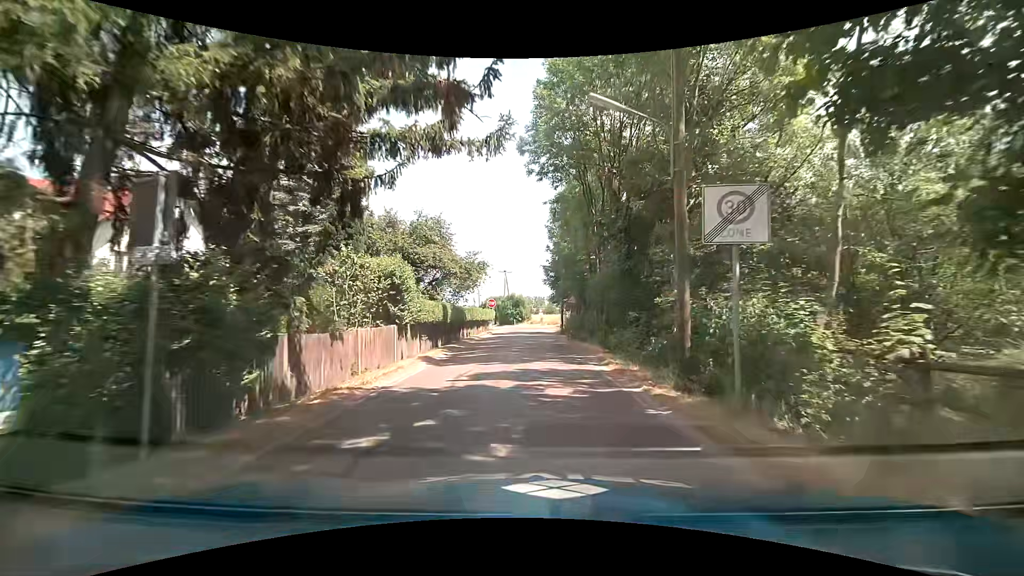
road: unclassified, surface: asphalt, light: Day
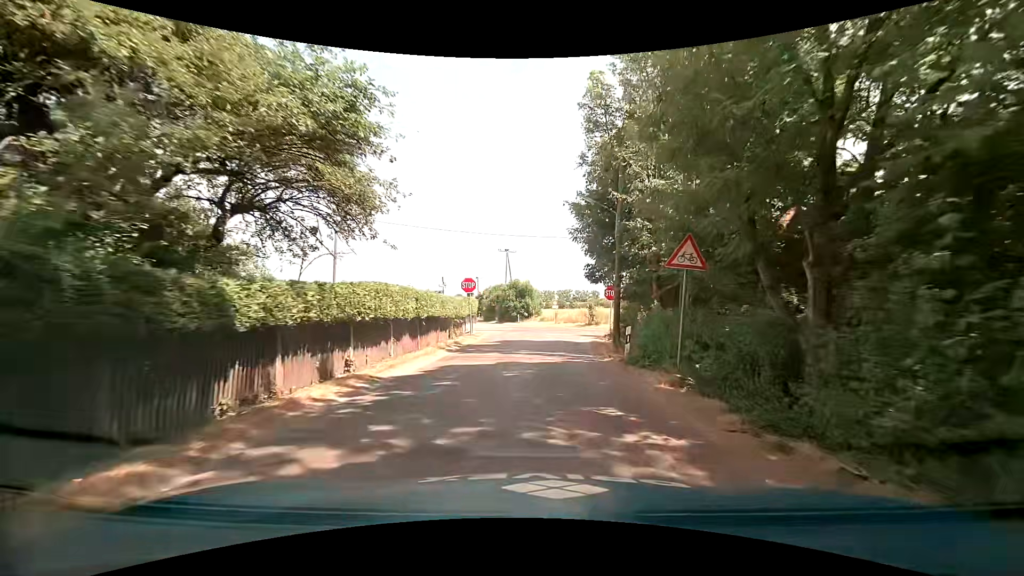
(-0.6, +24.4) m; -1°
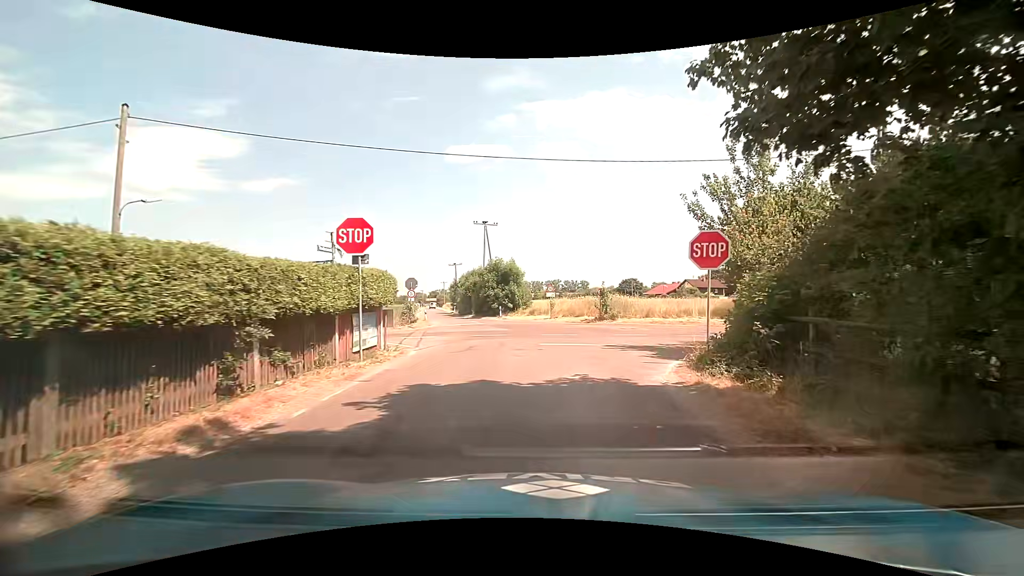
(-0.3, +16.6) m; -1°
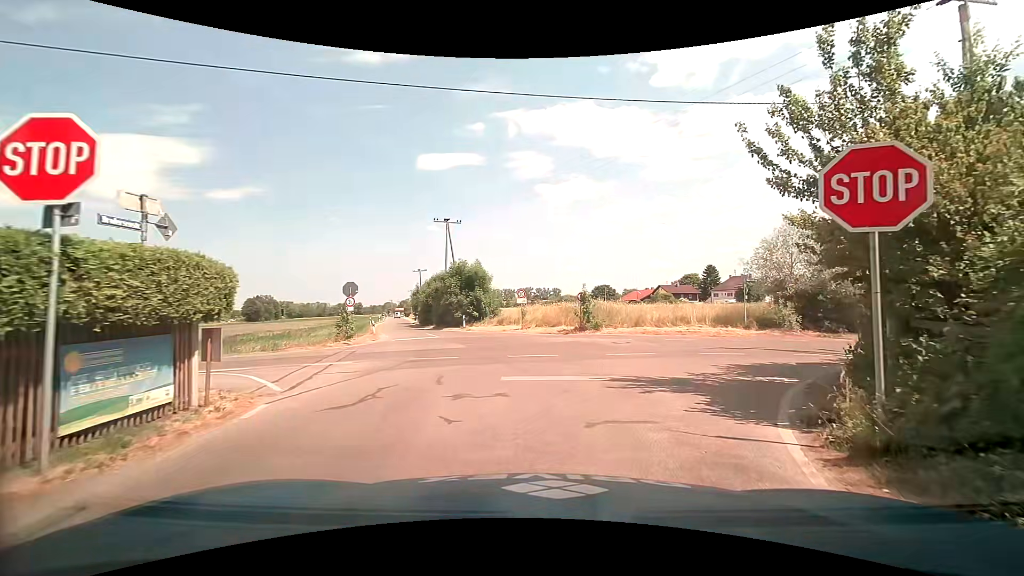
(+0.2, +6.3) m; +4°
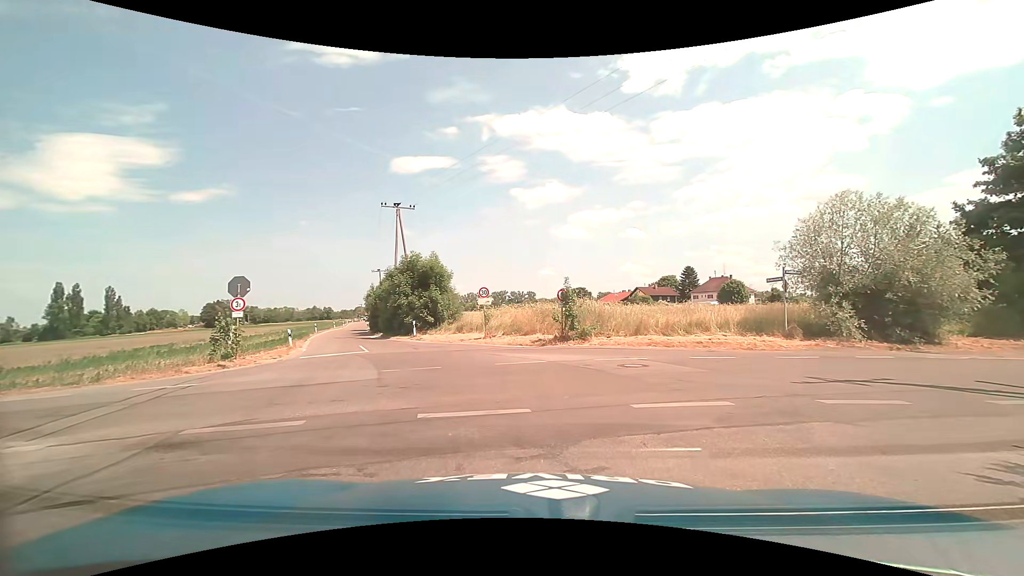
(+0.4, +7.9) m; +4°
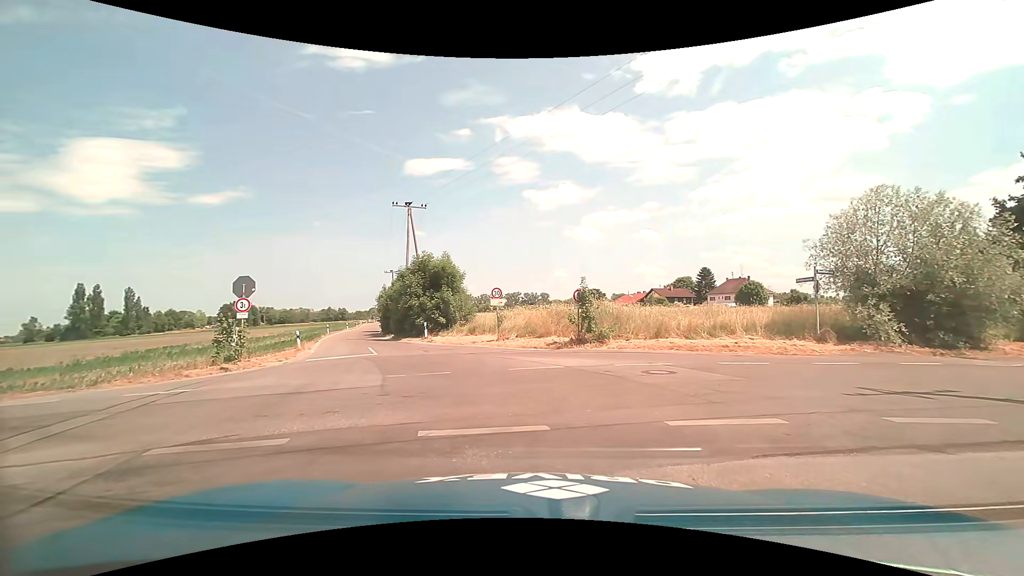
(0.0, +1.0) m; -1°
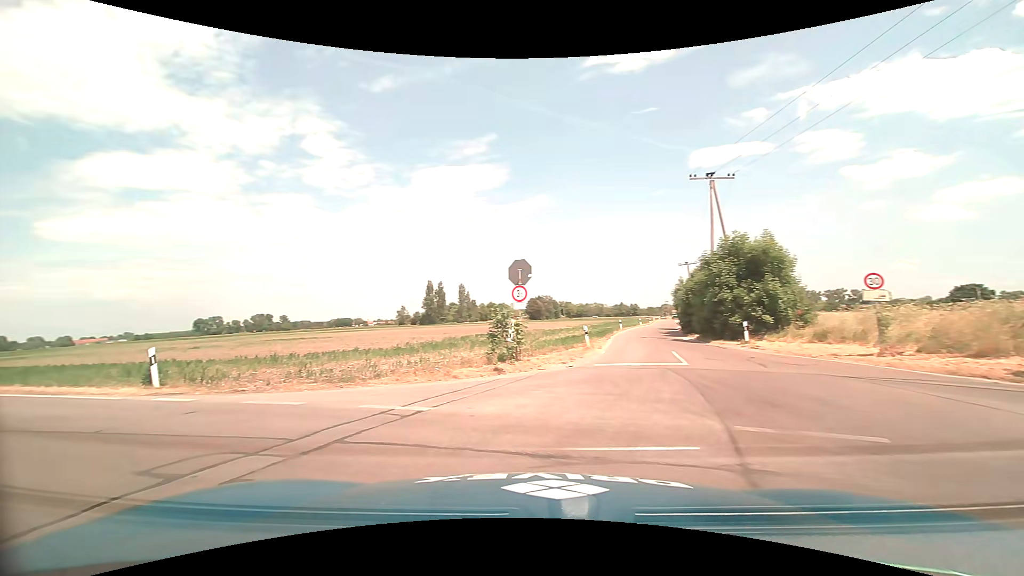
(-1.3, +6.2) m; -33°
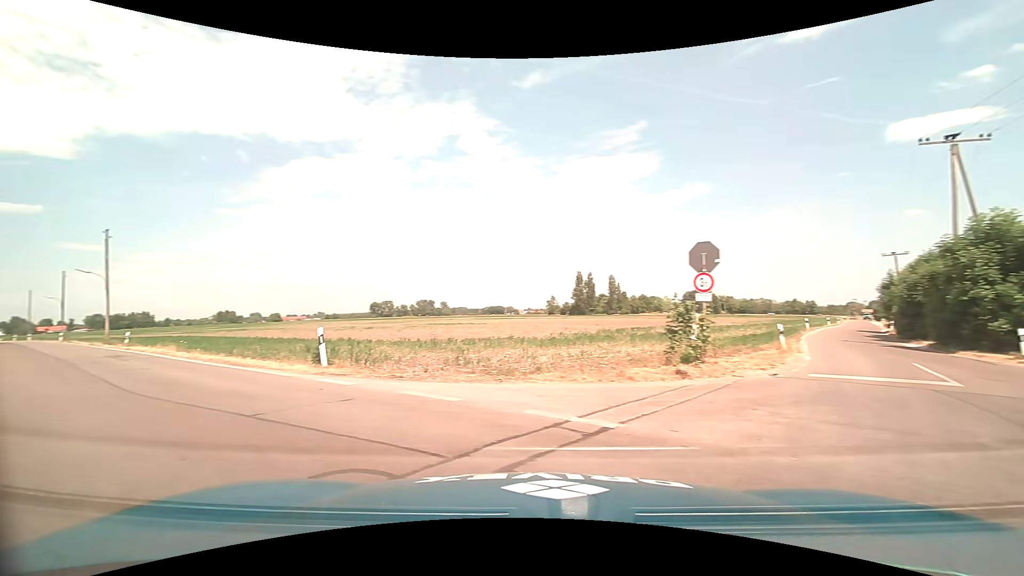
(-0.3, +2.1) m; -16°
